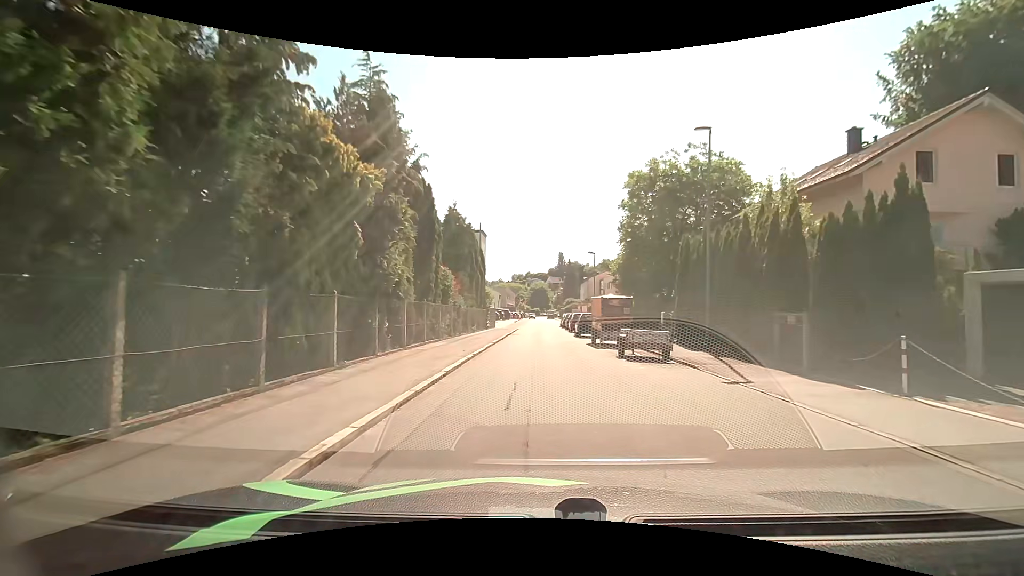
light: Day
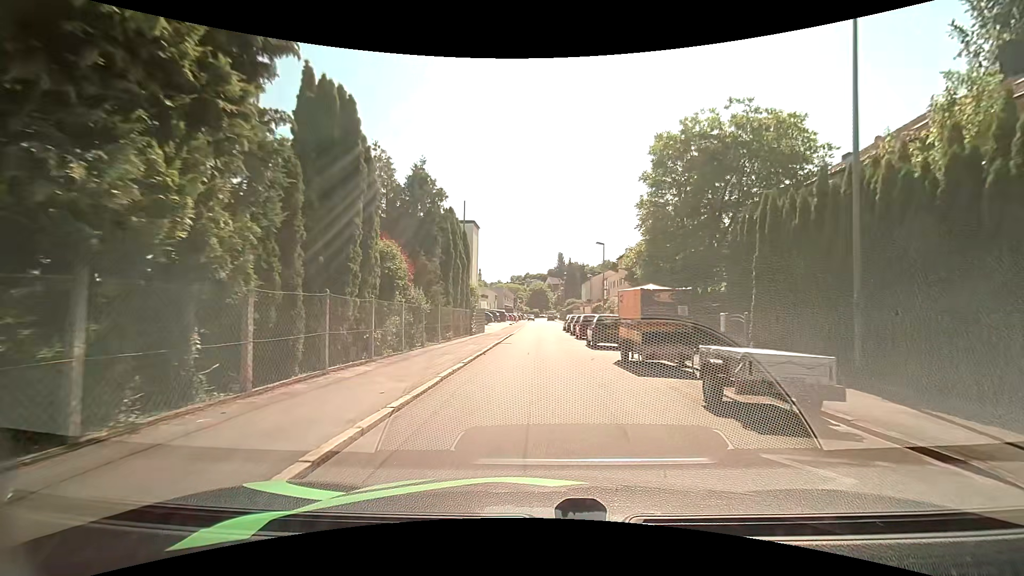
(+0.1, +8.4) m; +1°
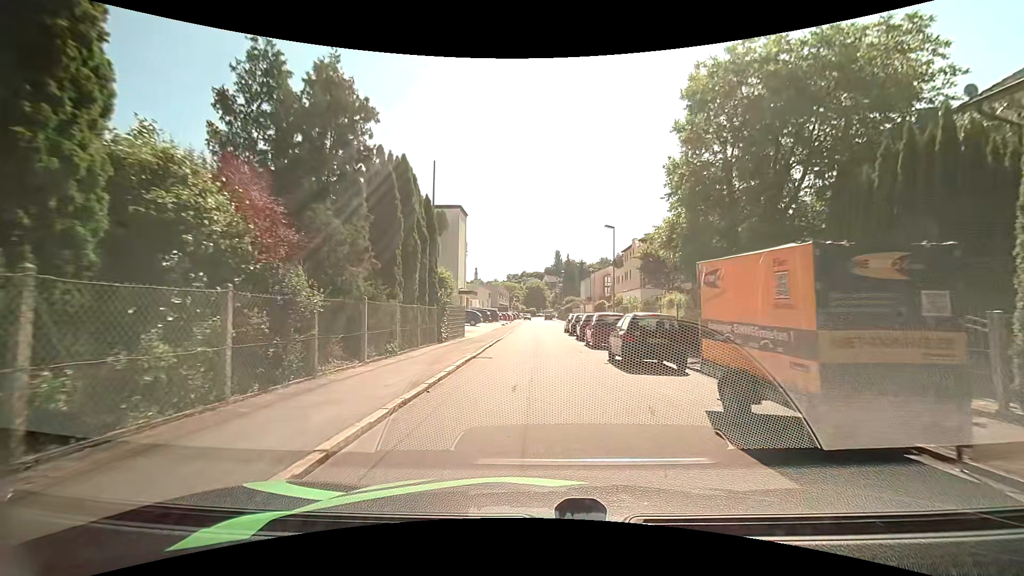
(0.0, +8.4) m; +1°
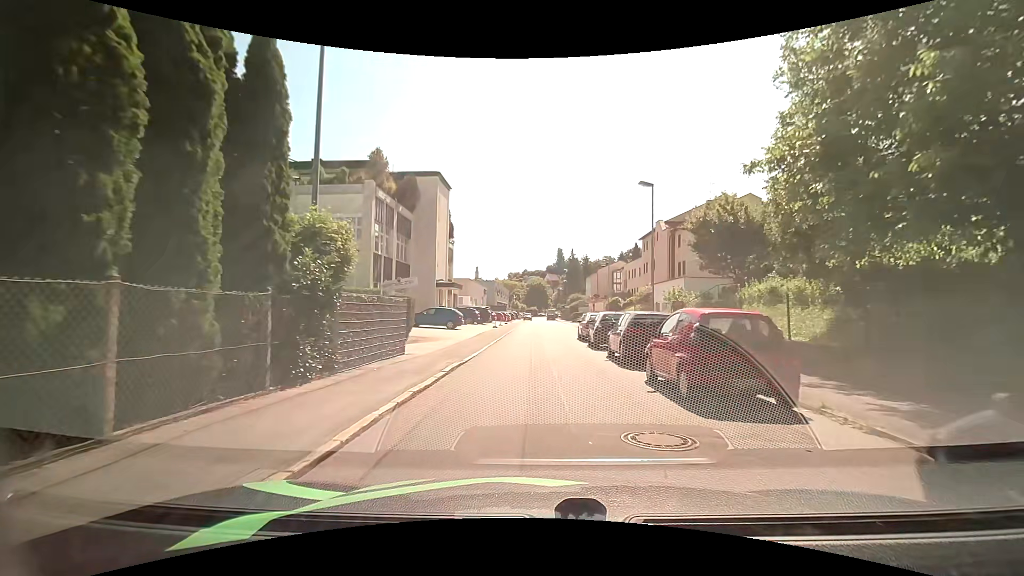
(-0.1, +12.7) m; -1°
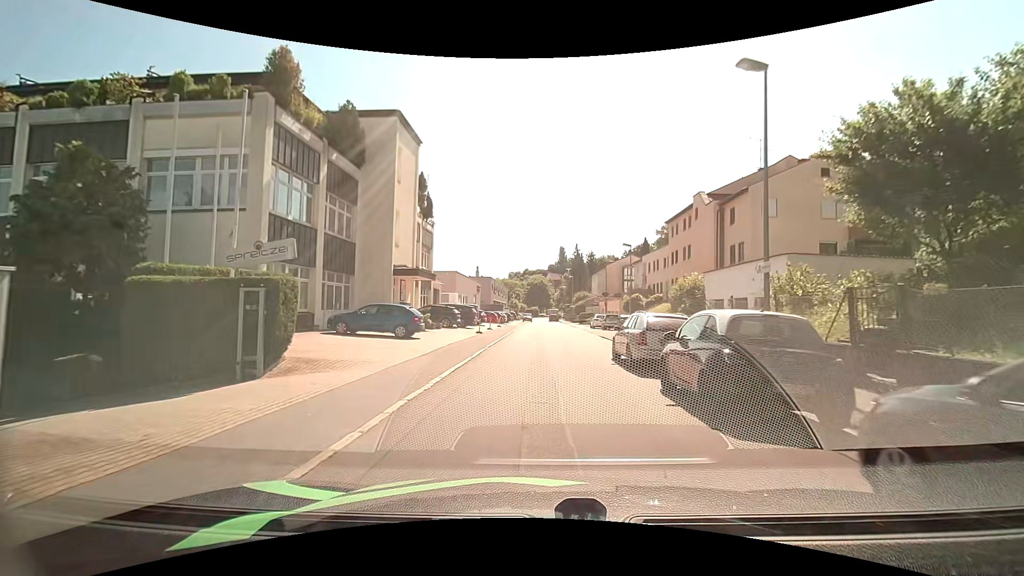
(0.0, +12.8) m; 0°
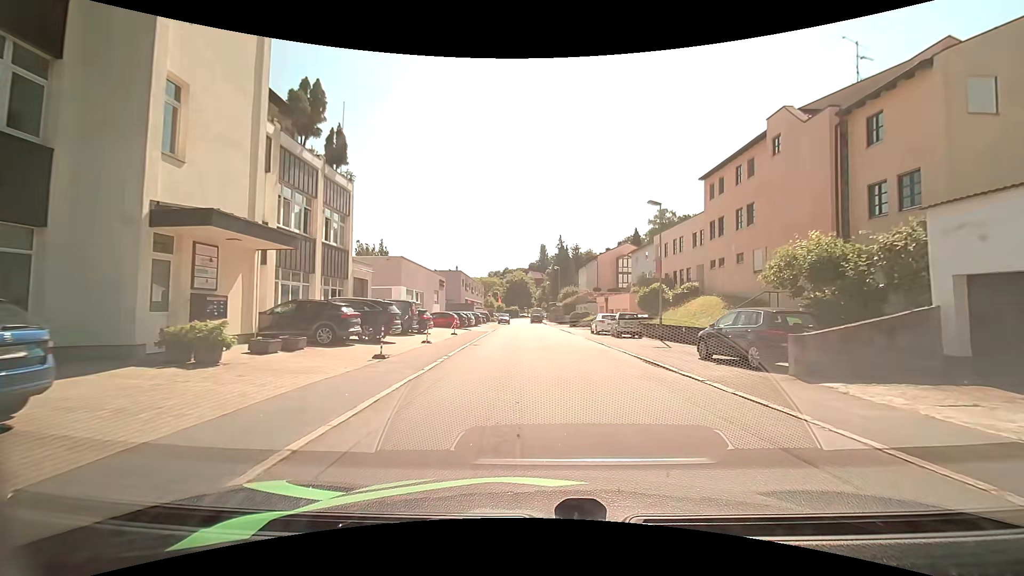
(+0.1, +17.1) m; +2°
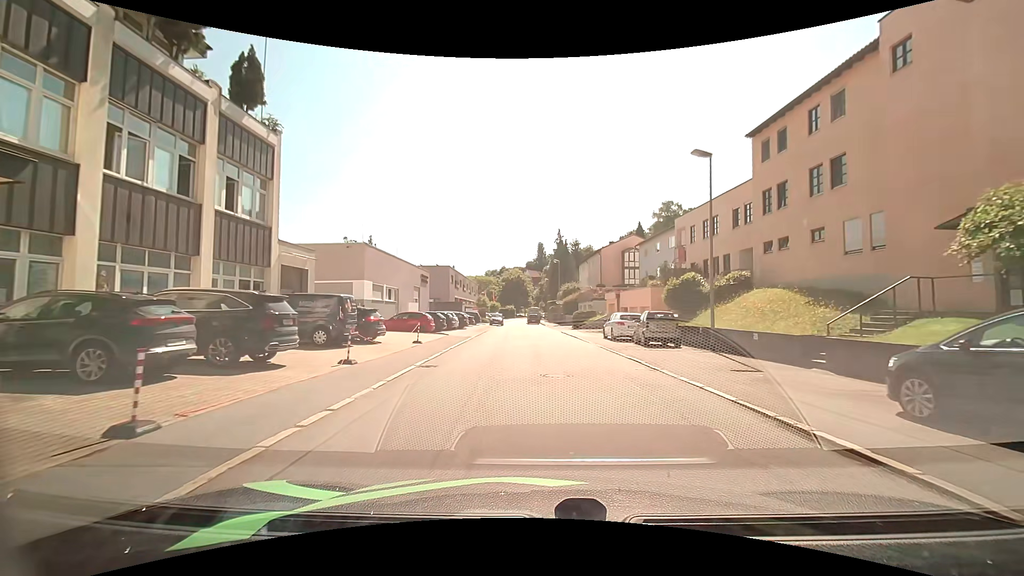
(0.0, +8.8) m; +1°
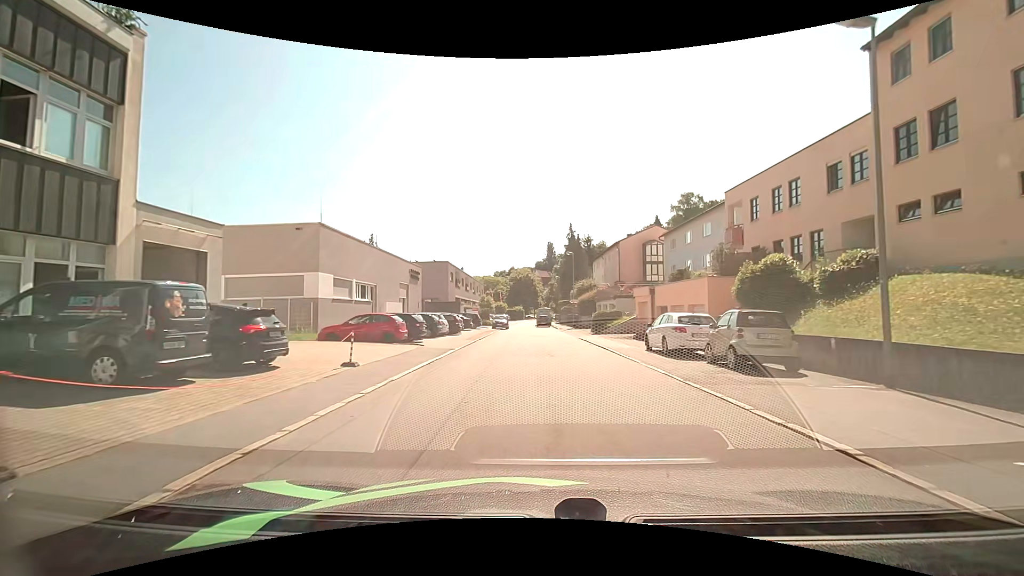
(-0.2, +9.0) m; -2°
(0, +10) (0, +20) (0, +30) (0, +40) (-1, +50) (-1, +60) (-2, +70) (-2, +80) (-2, +90) (-1, +100) m
